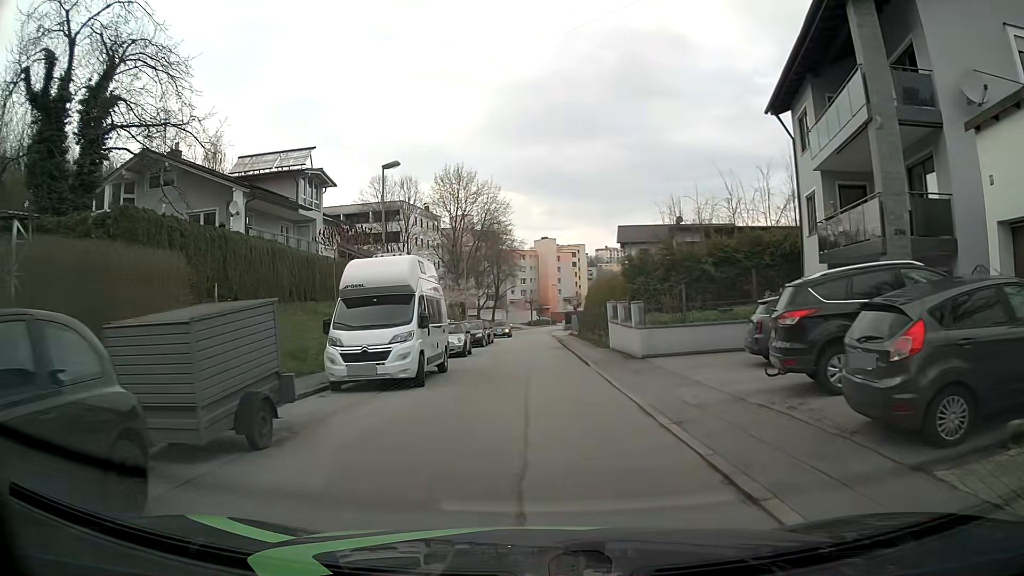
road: residential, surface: asphalt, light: Day
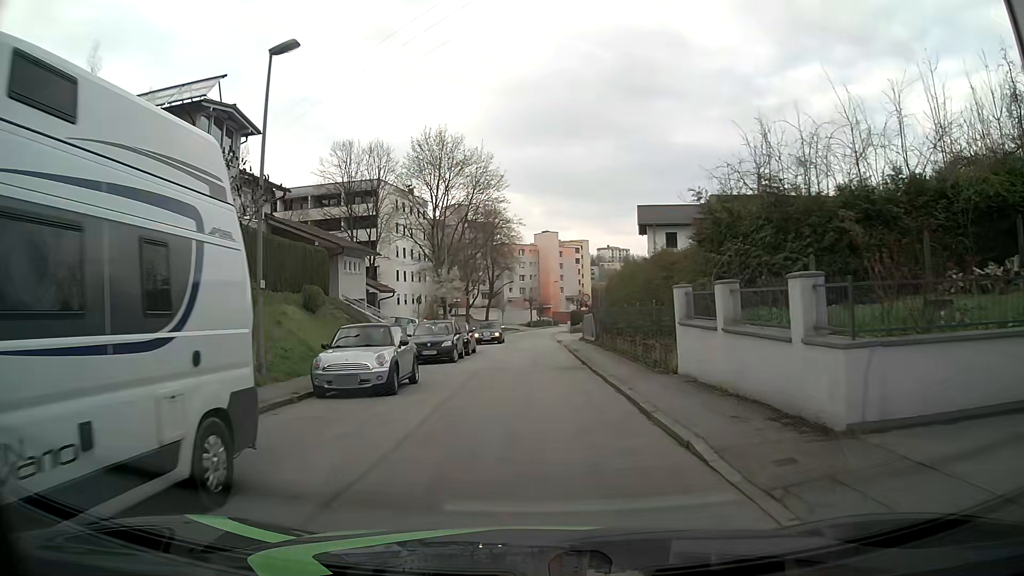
(+0.1, +13.5) m; +1°
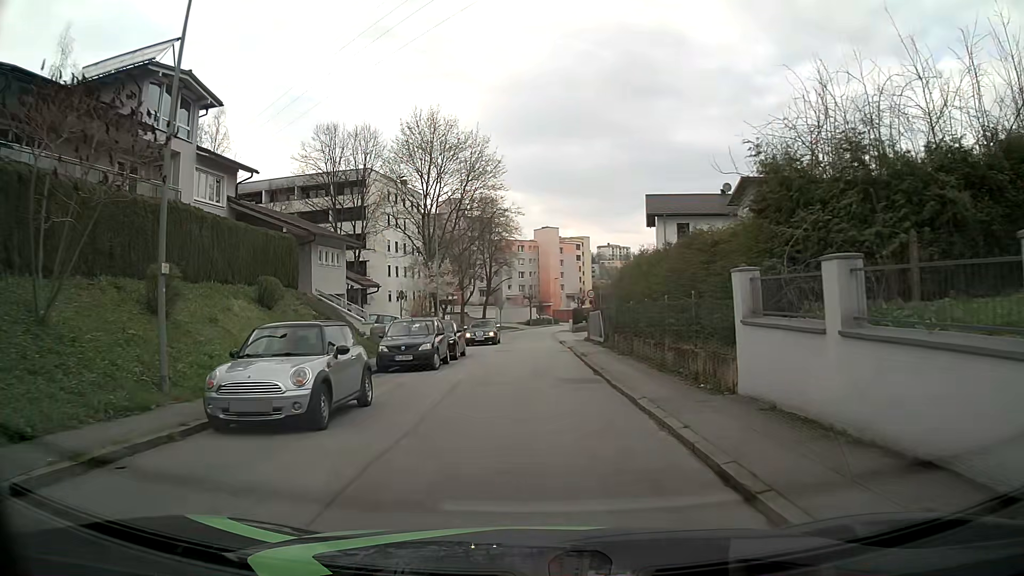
(0.0, +4.5) m; 0°
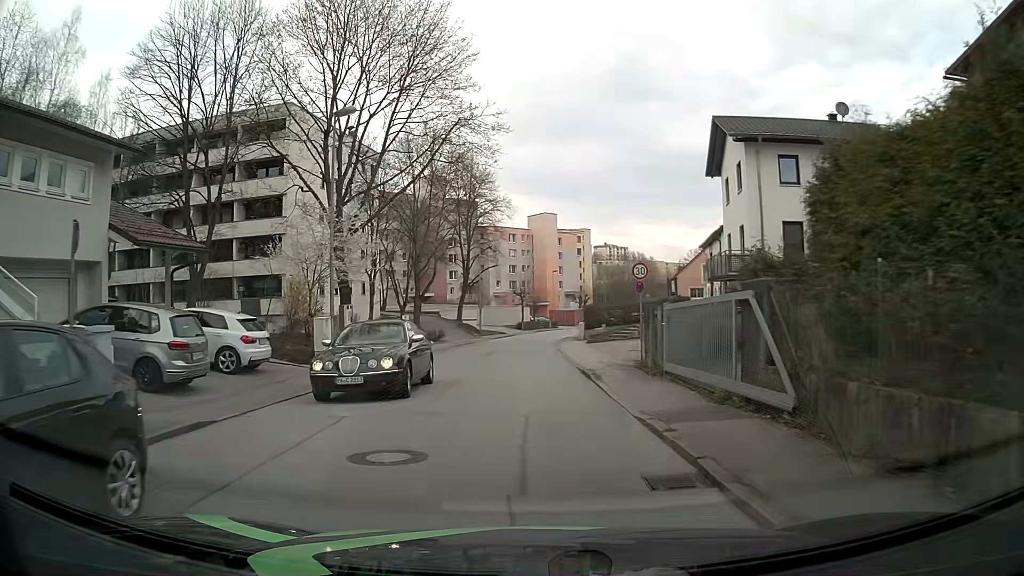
(+0.1, +22.5) m; 0°
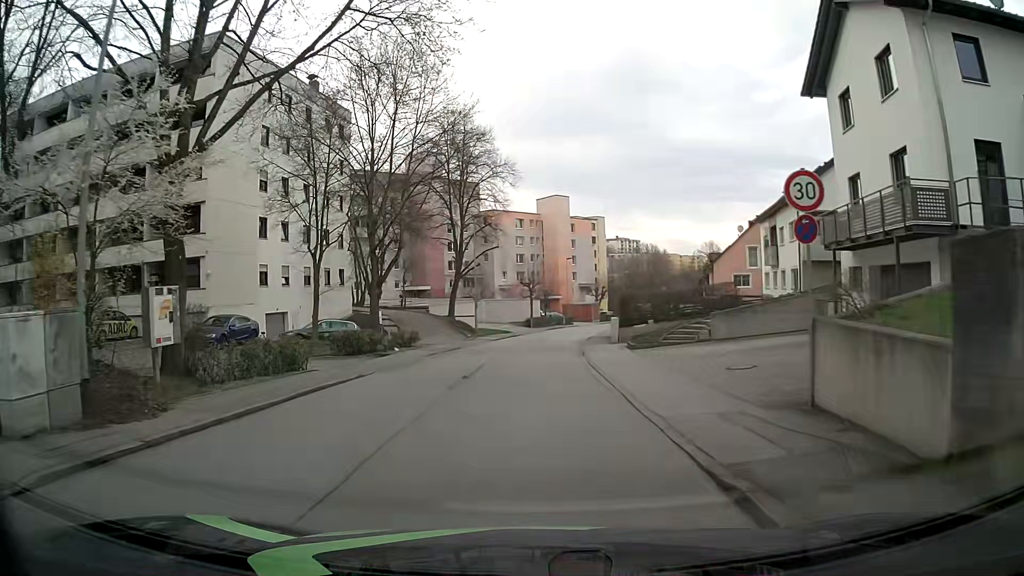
(0.0, +13.5) m; -1°
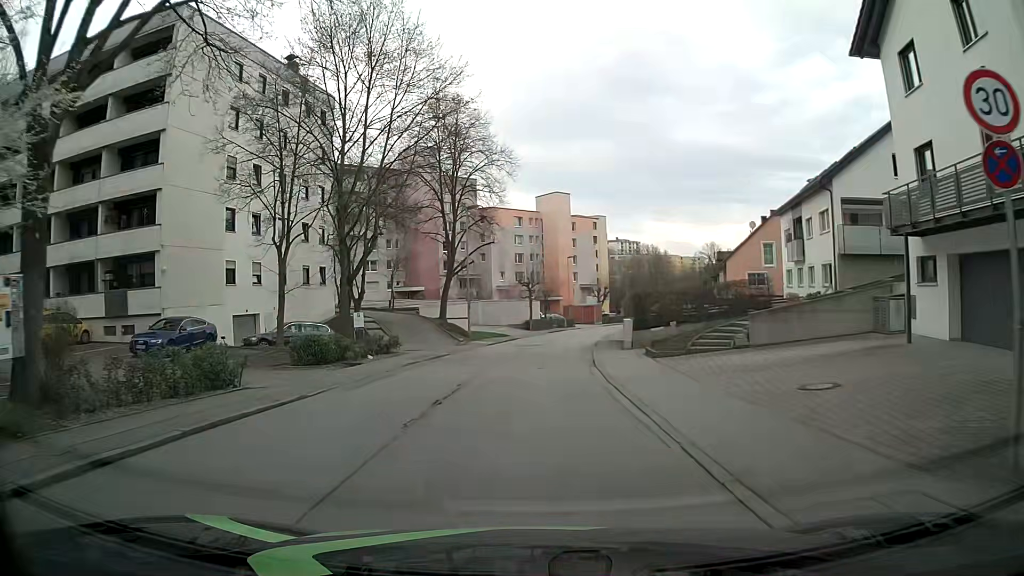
(0.0, +4.5) m; +1°
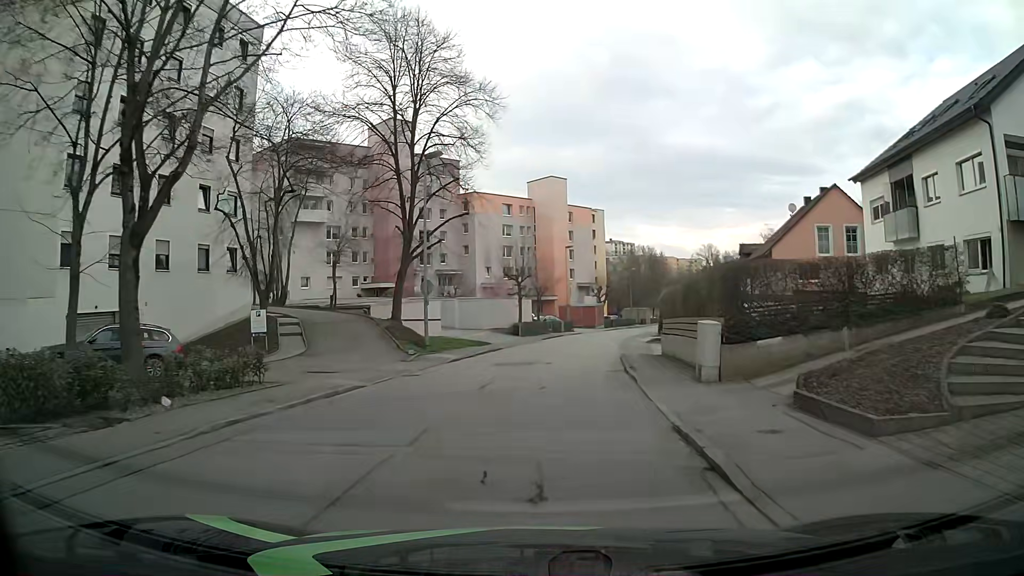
(0.0, +13.5) m; +1°
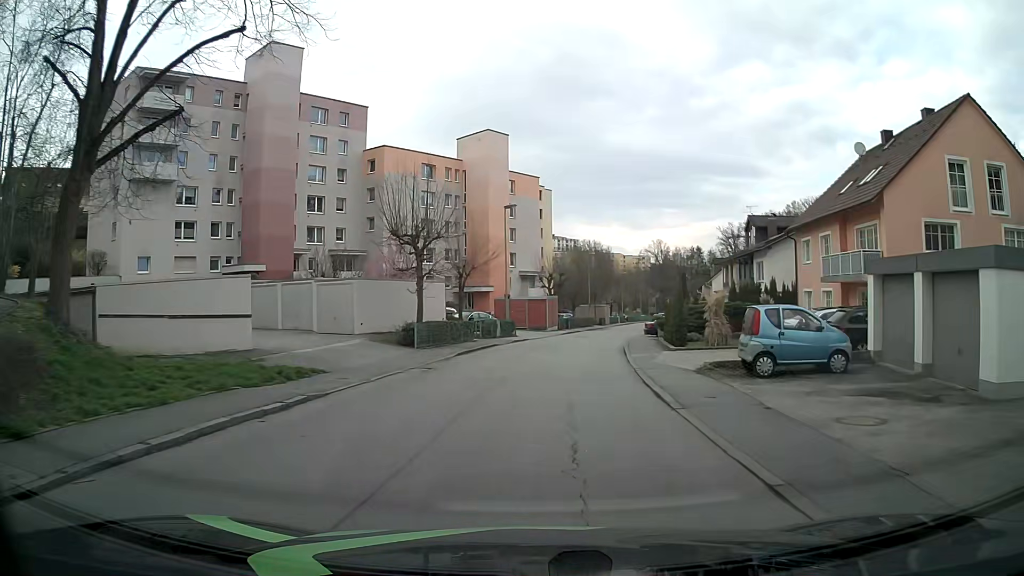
(+0.9, +22.3) m; +4°
(0, +10) (+1, +20) (+2, +30) (+4, +40) (+6, +50) (+8, +59) (+10, +69) (+11, +79) (+13, +89) (+15, +99) m
